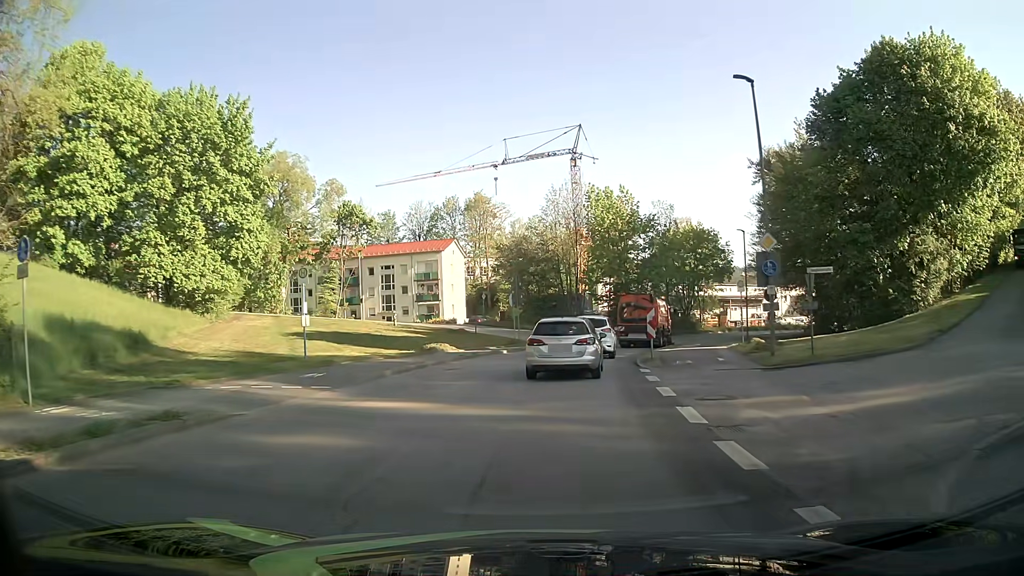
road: unclassified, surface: asphalt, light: Day
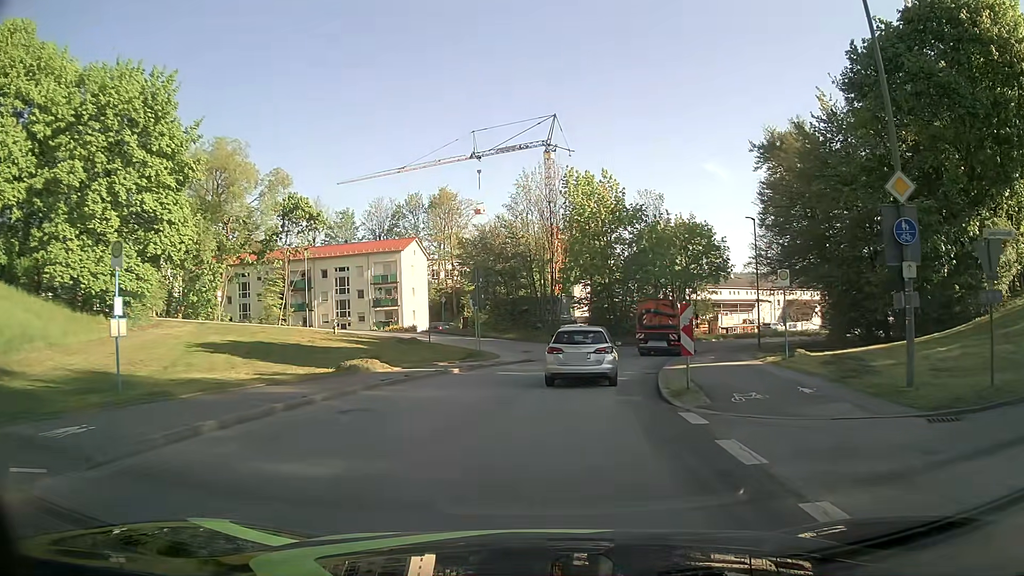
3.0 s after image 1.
(+0.3, +9.0) m; +2°
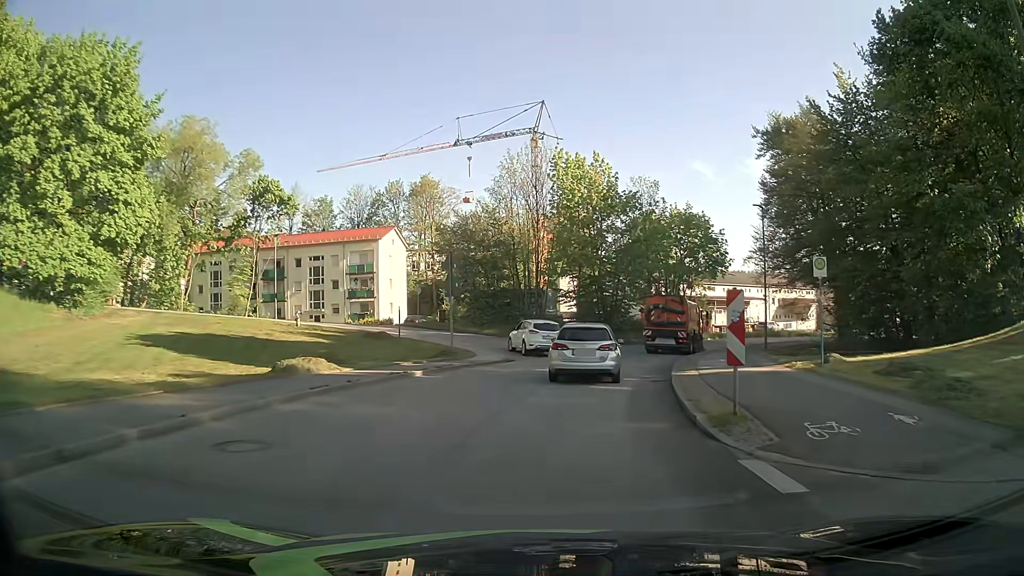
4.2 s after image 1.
(+0.1, +4.3) m; +2°
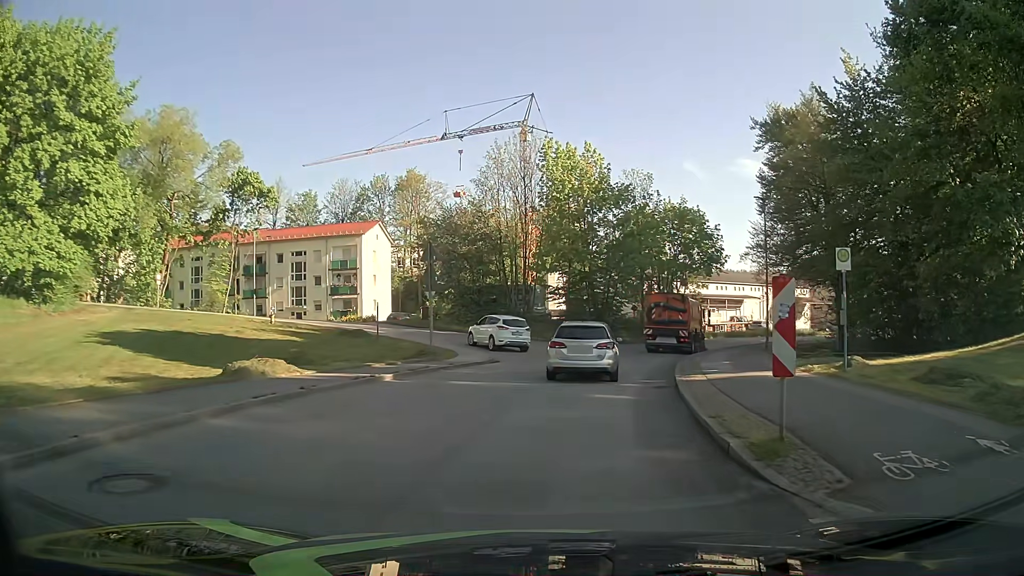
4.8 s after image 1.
(0.0, +2.3) m; +1°
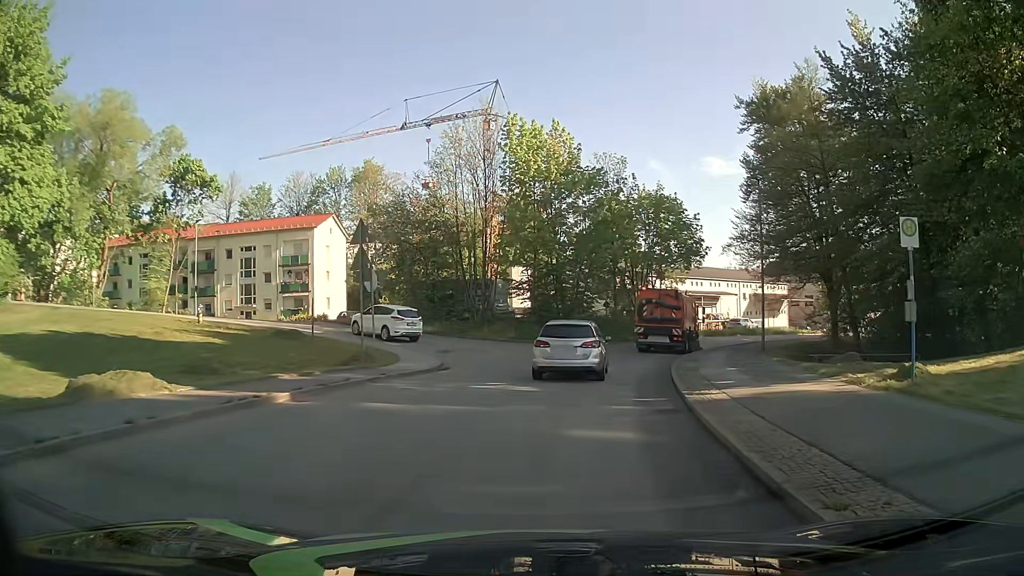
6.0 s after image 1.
(+0.2, +4.9) m; +5°
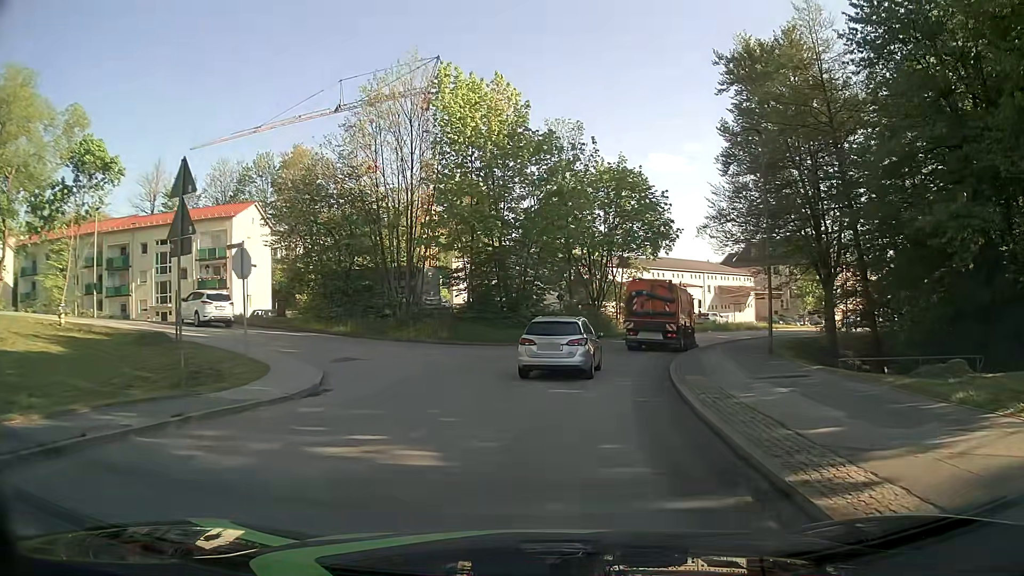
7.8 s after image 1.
(+0.2, +7.7) m; +4°
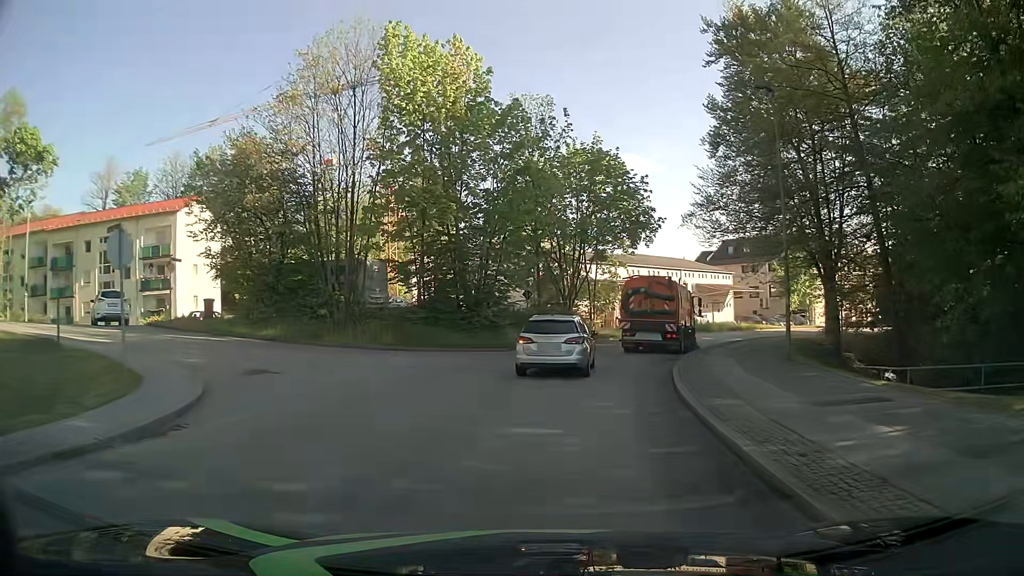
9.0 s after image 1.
(+0.1, +4.8) m; +3°
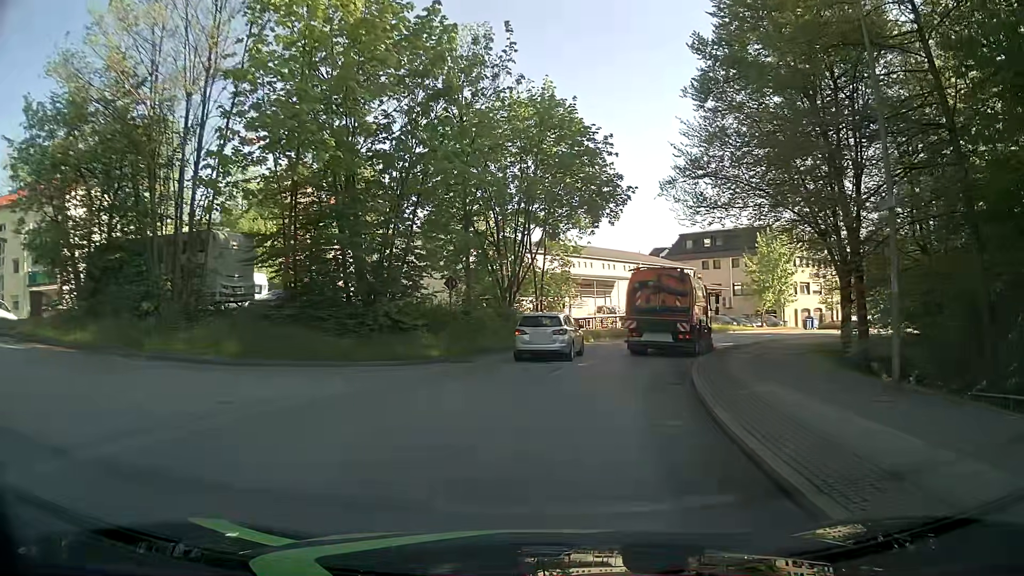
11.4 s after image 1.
(+0.3, +9.1) m; +4°
